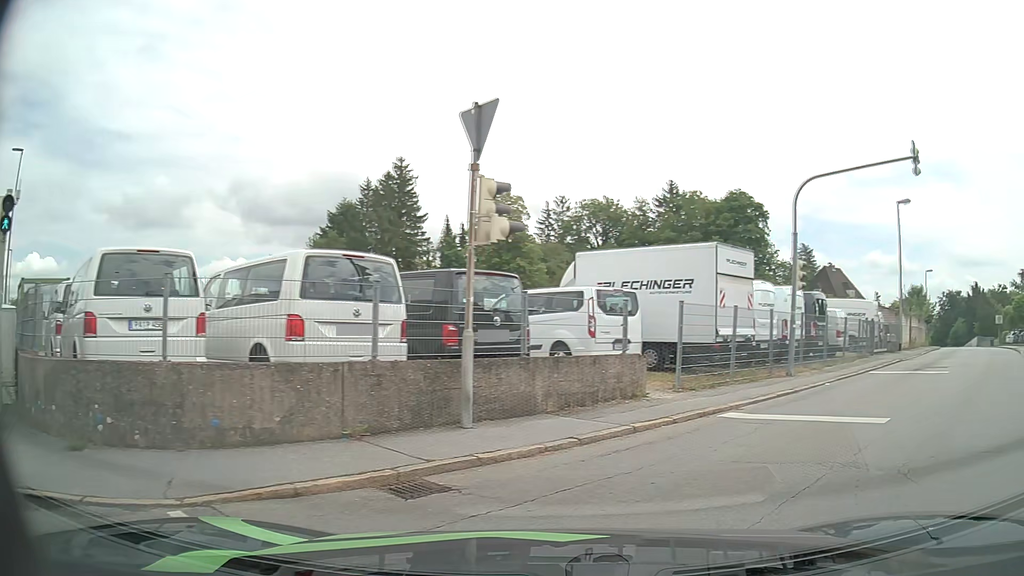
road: residential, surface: asphalt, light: Day
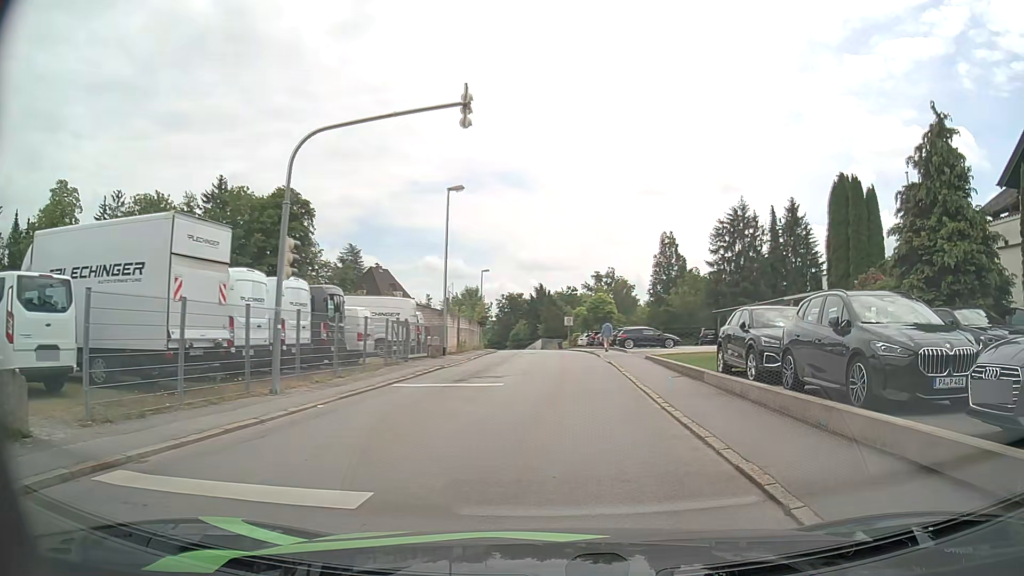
(+2.1, +4.4) m; +43°
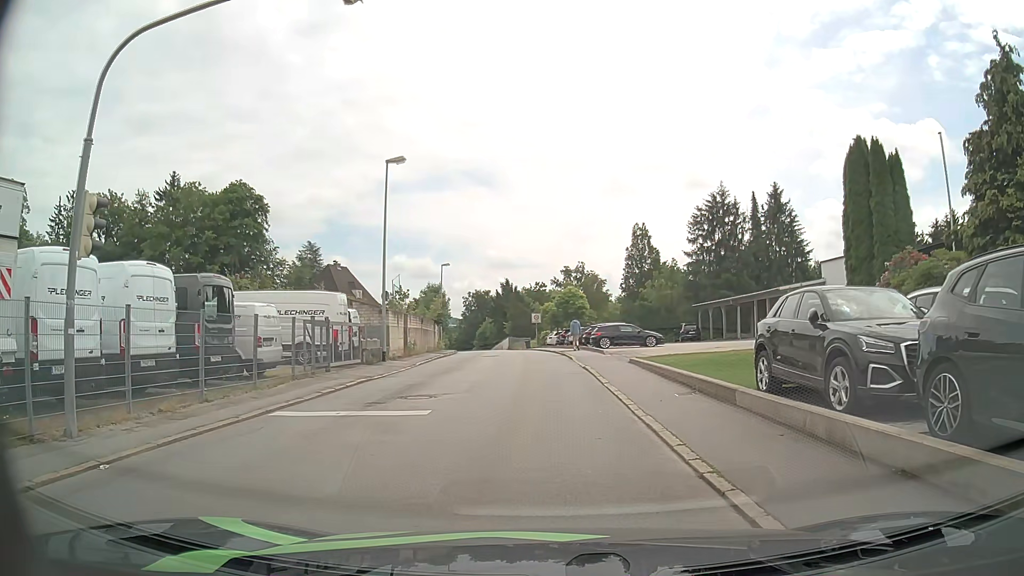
(+0.3, +5.6) m; +3°
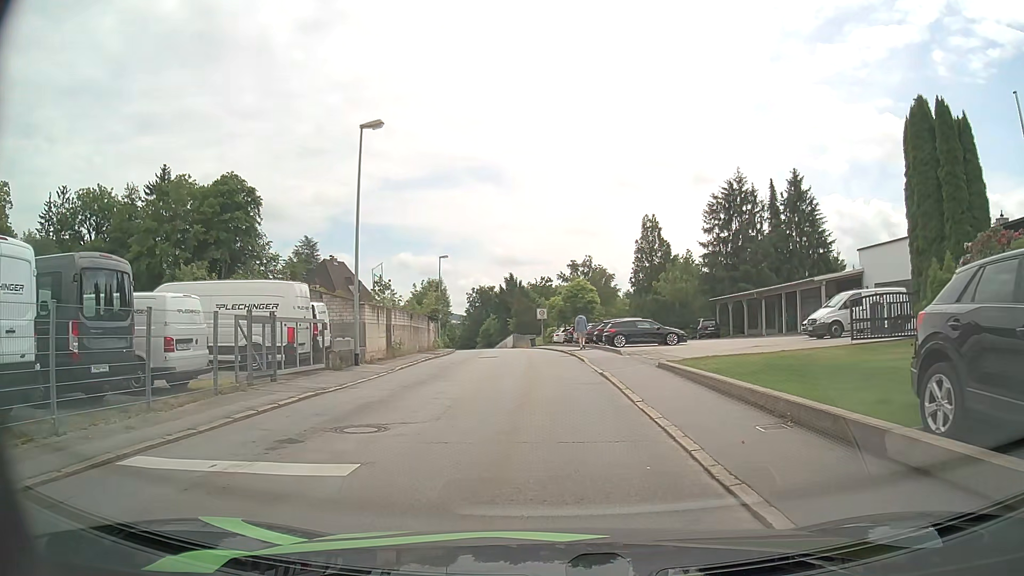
(0.0, +4.7) m; 0°
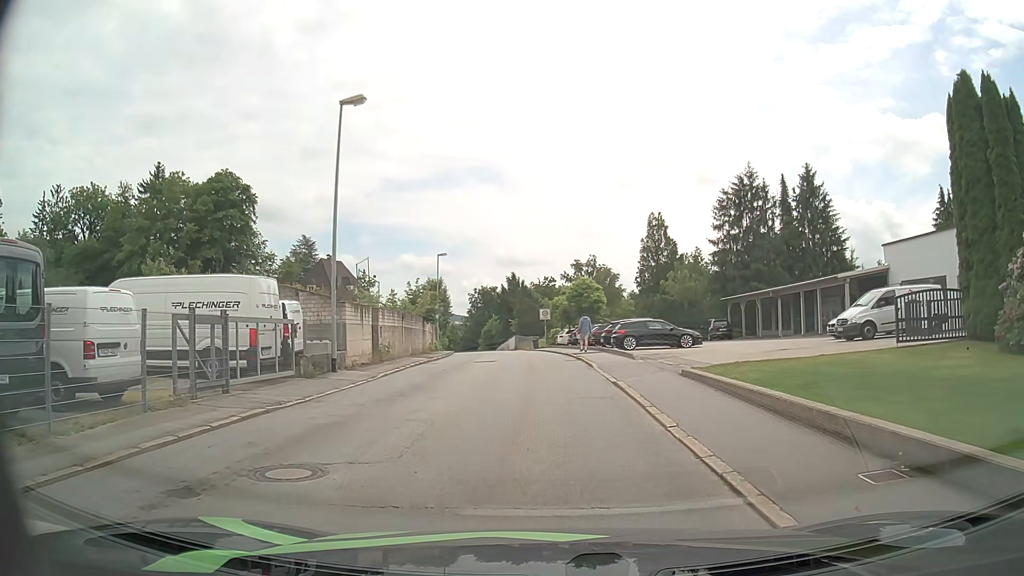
(0.0, +2.8) m; -1°
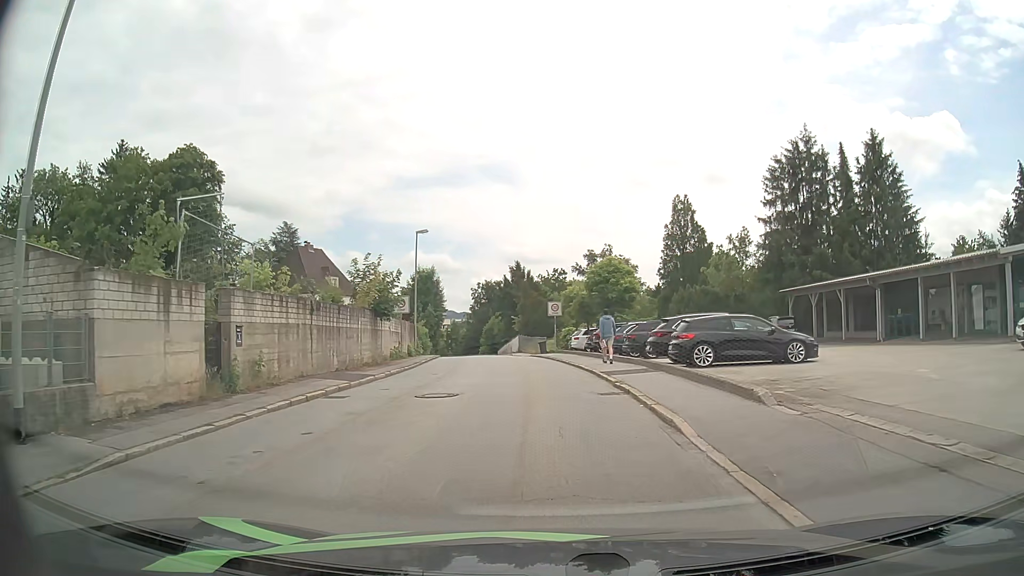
(0.0, +13.2) m; -1°
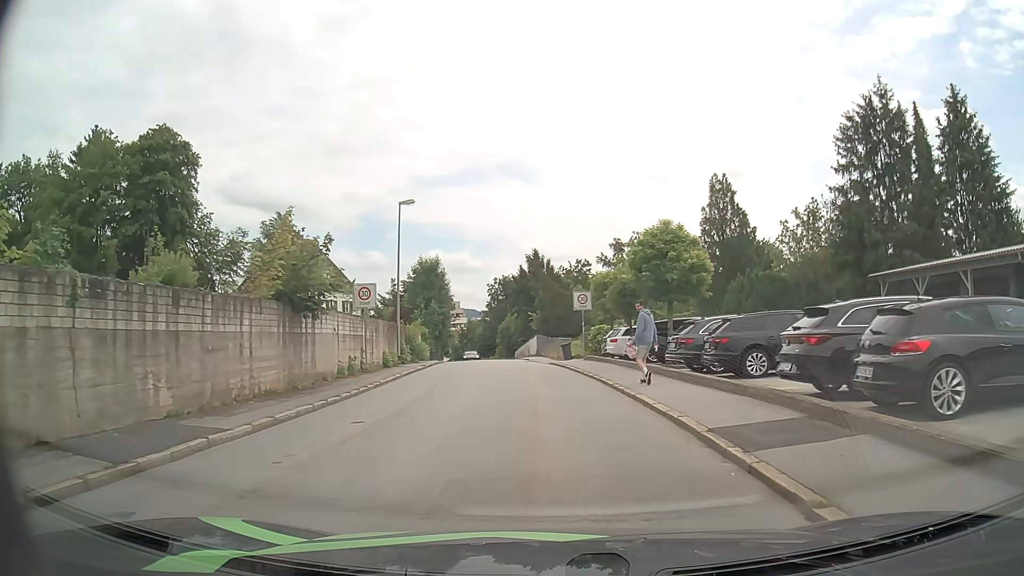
(0.0, +10.6) m; -1°
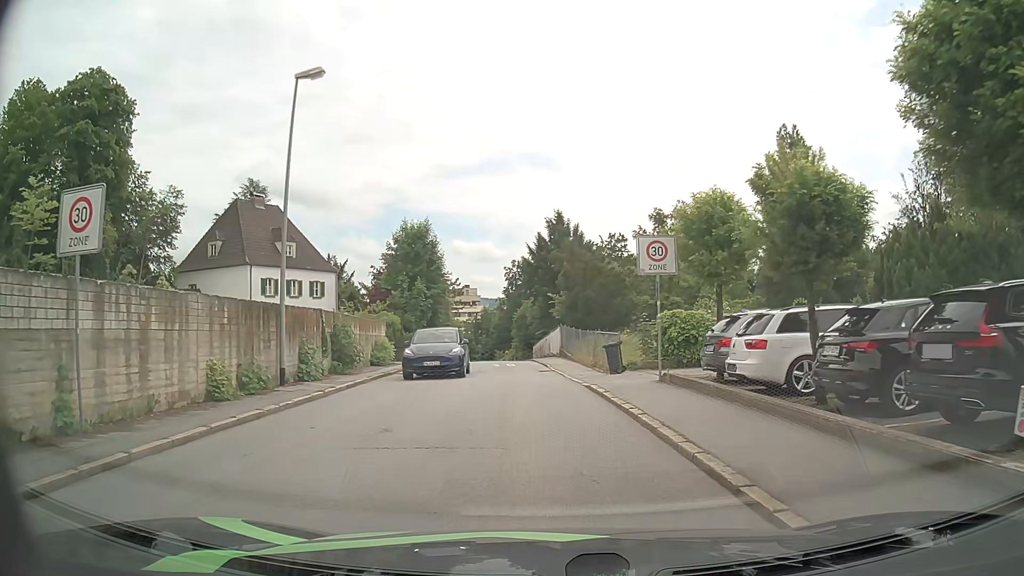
(-0.2, +17.0) m; -2°
(0, +10) (-1, +20) (-2, +30) (-3, +40) (-3, +50) (-4, +60) (-5, +70) (-6, +80) (-8, +90) (-11, +99) m
